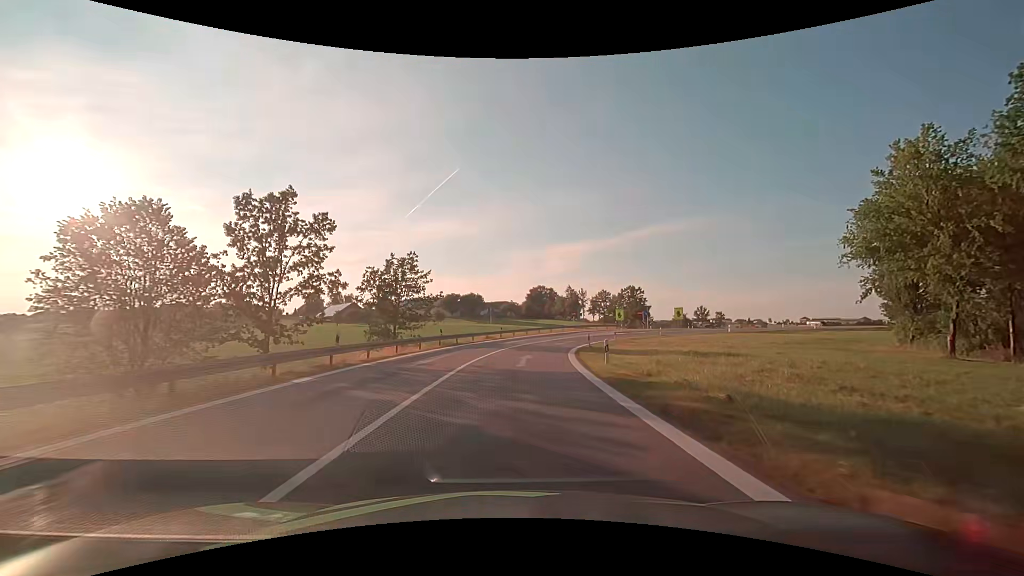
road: motorway_link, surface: asphalt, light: Day
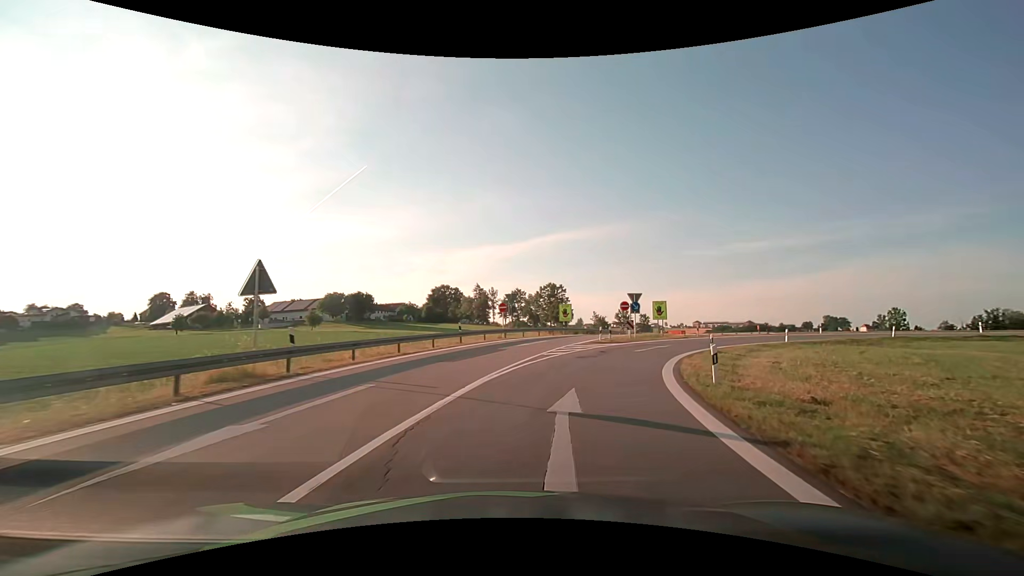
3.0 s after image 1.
(+2.2, +34.8) m; +10°
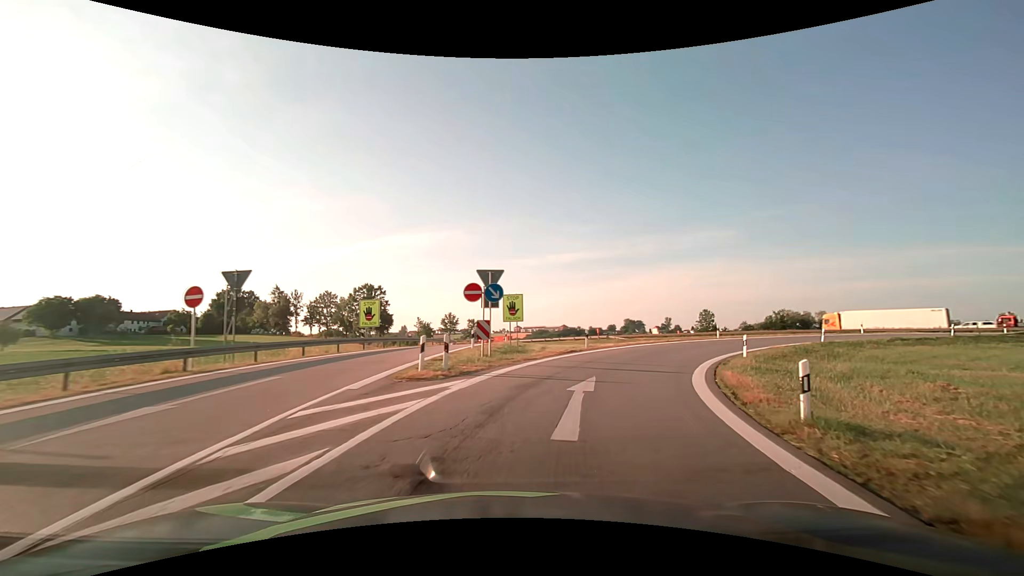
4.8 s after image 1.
(+3.3, +19.9) m; +20°
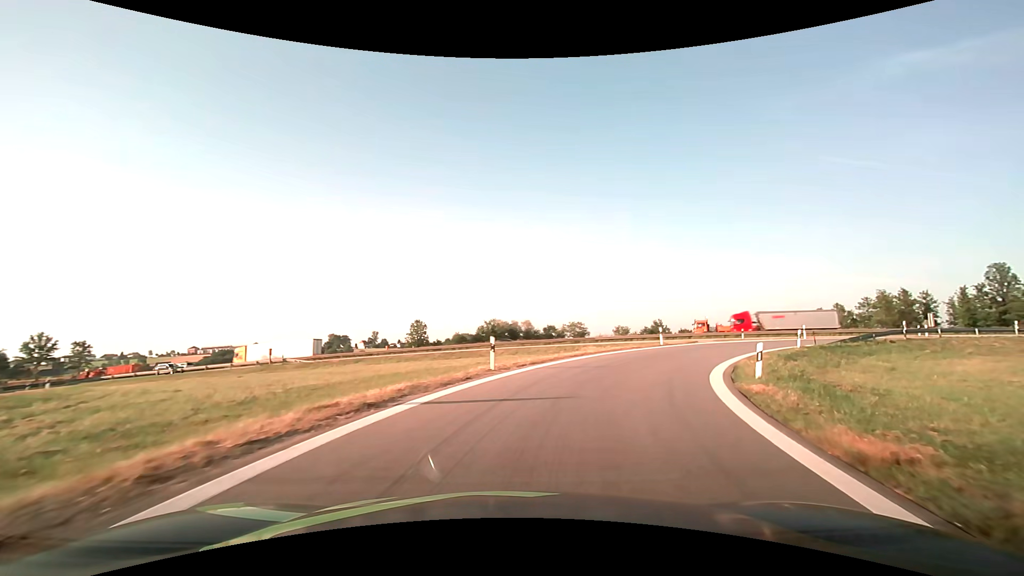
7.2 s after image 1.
(+7.3, +24.7) m; +33°
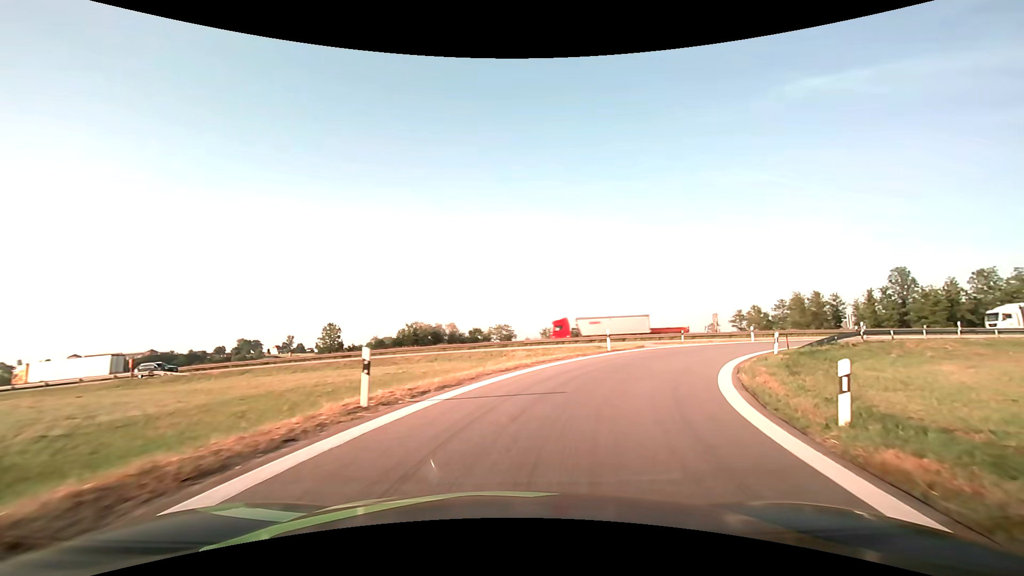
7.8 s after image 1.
(+0.5, +6.4) m; +8°
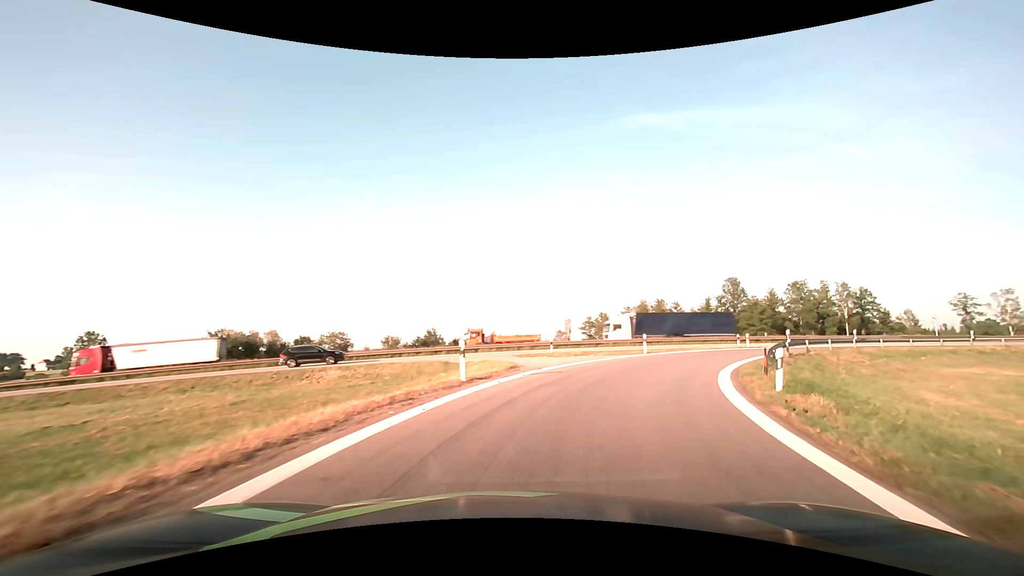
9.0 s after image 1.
(+1.8, +12.2) m; +17°
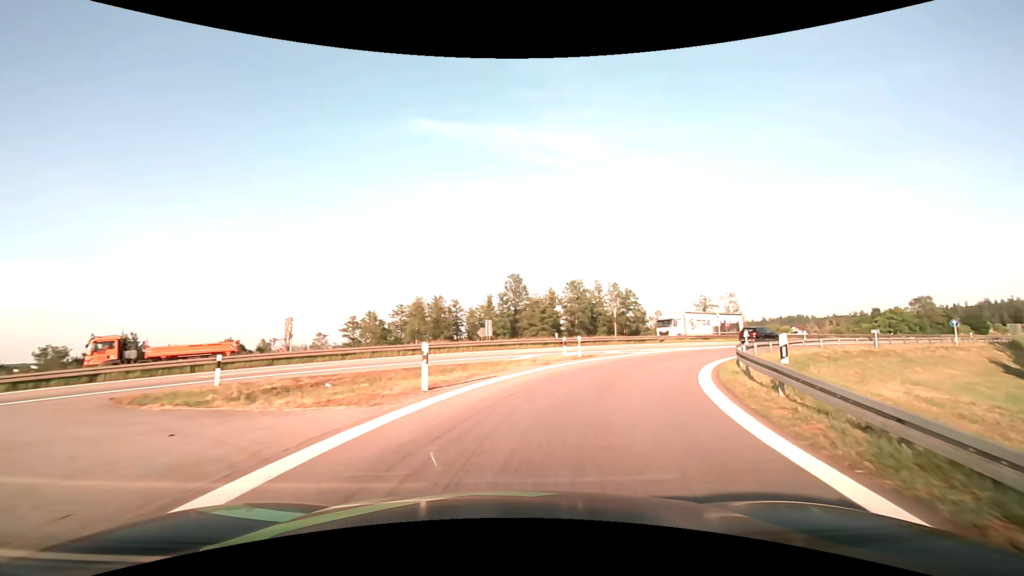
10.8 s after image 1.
(+4.0, +17.7) m; +26°
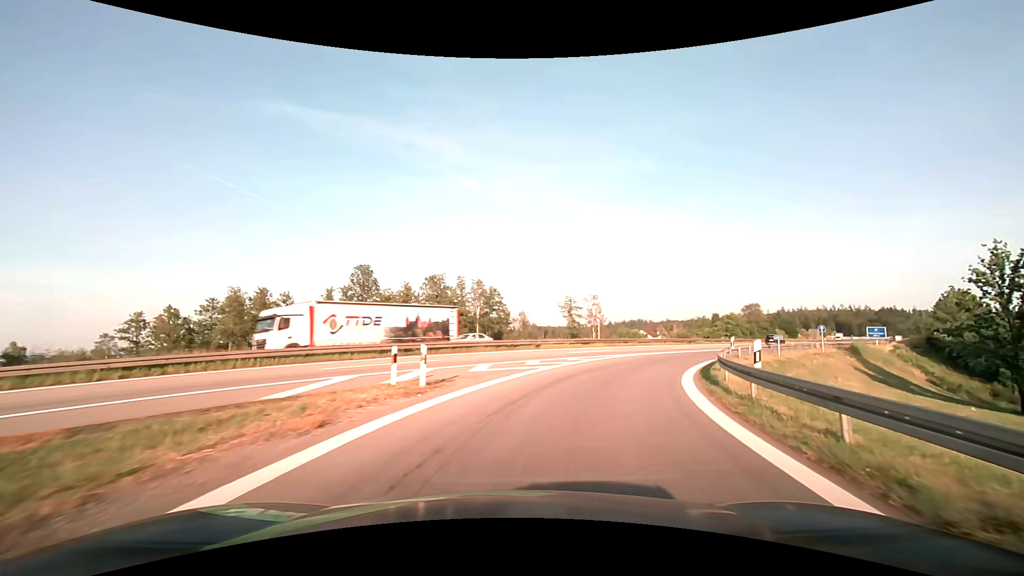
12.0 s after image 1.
(+1.7, +12.2) m; +16°
(+1, +10) (+4, +20) (+8, +29) (+13, +37) (+19, +45) (+26, +53) (+32, +60) (+39, +68) (+46, +75) (+52, +83) m
